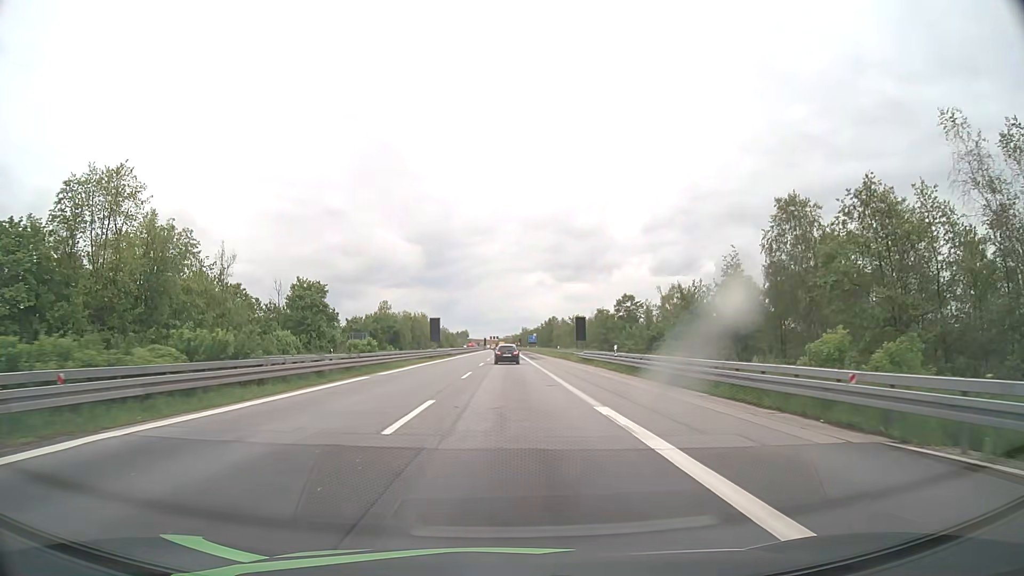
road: motorway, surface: asphalt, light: Day
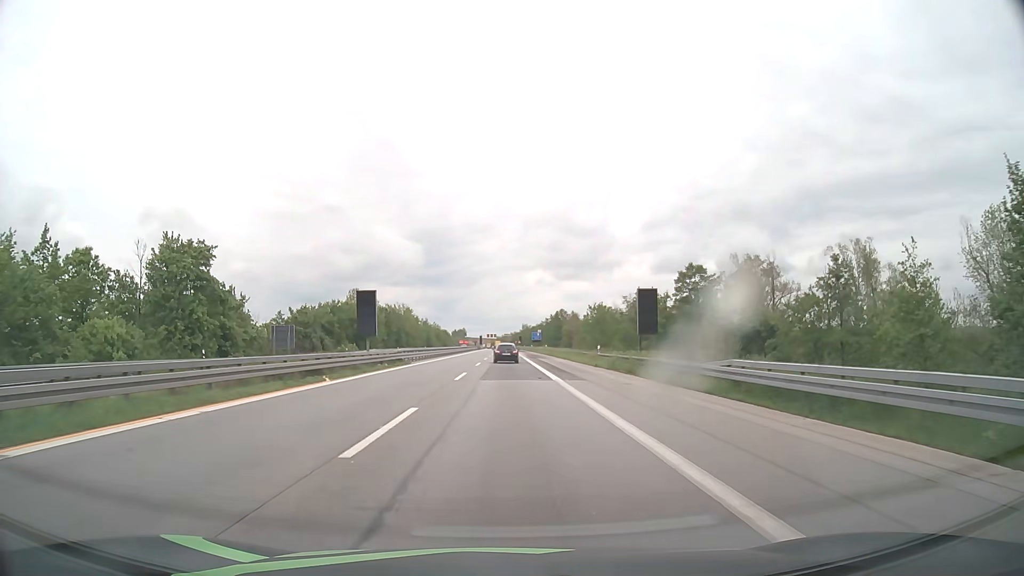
(+0.1, +37.8) m; 0°
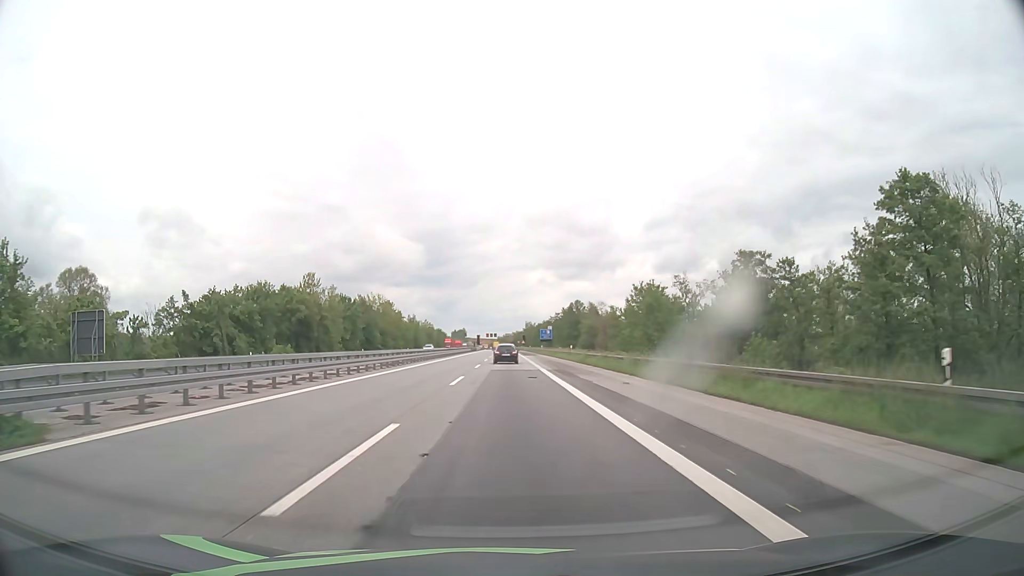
(0.0, +37.8) m; 0°
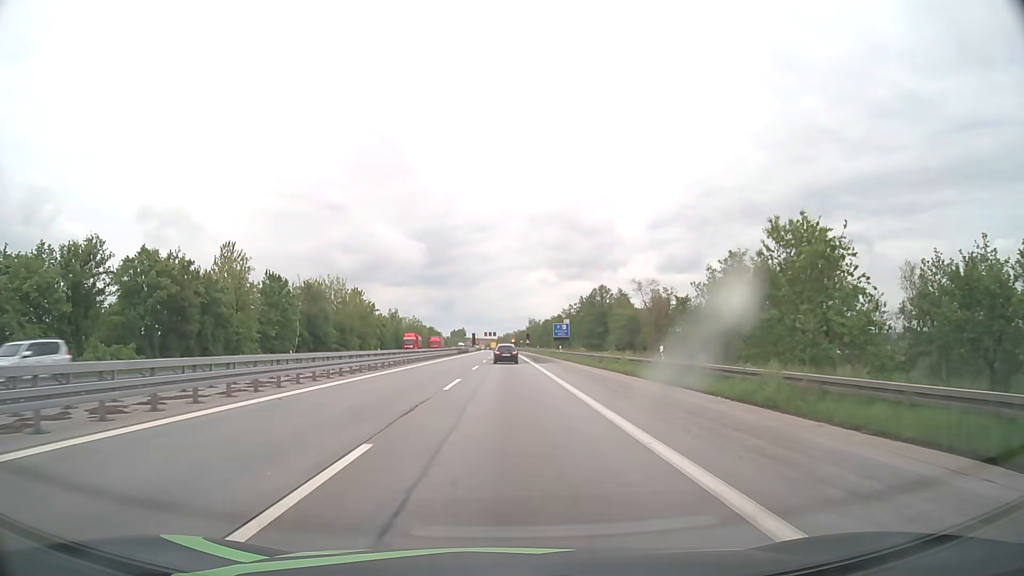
(0.0, +37.8) m; 0°
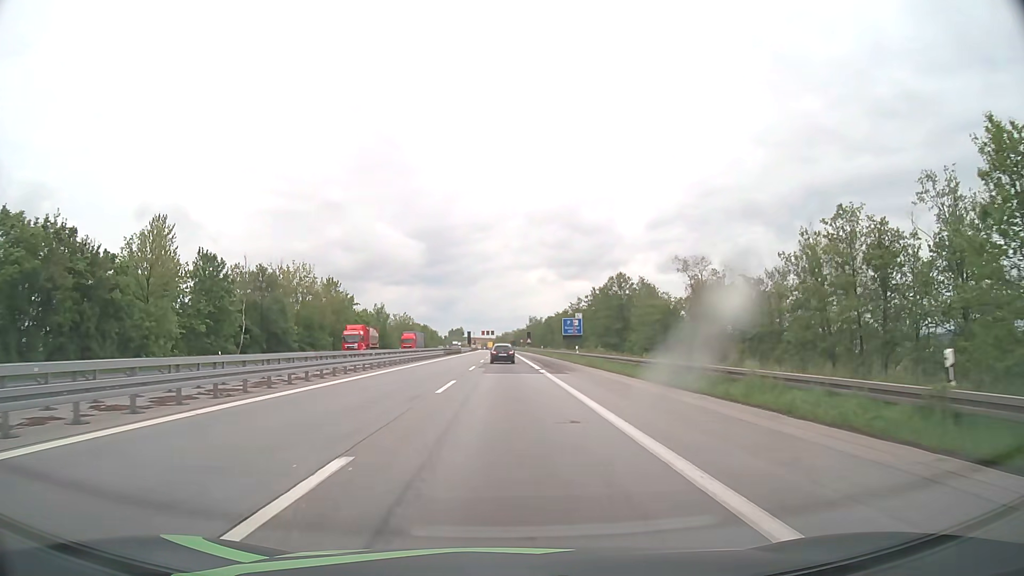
(0.0, +18.9) m; 0°
